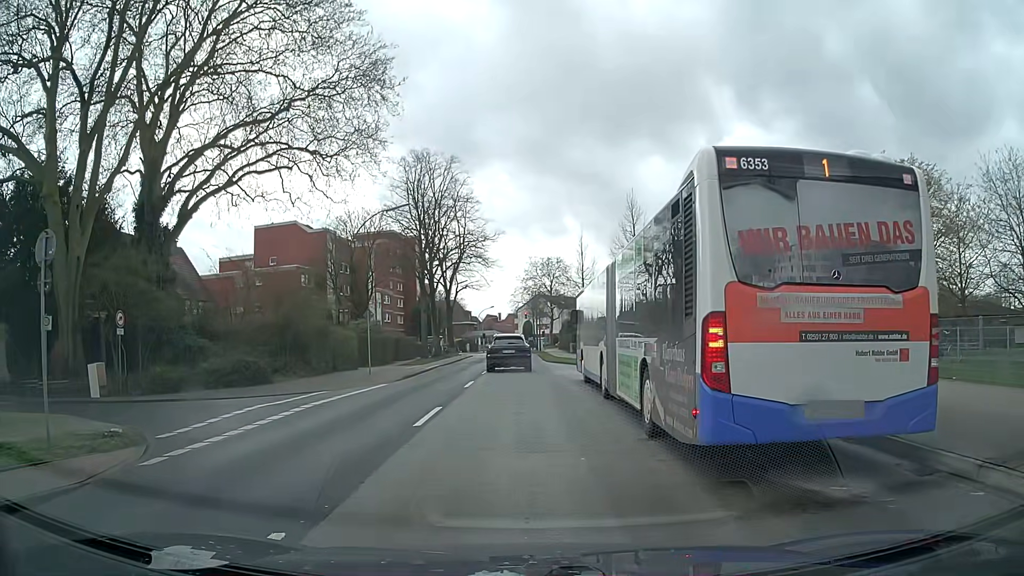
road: secondary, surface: asphalt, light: Day
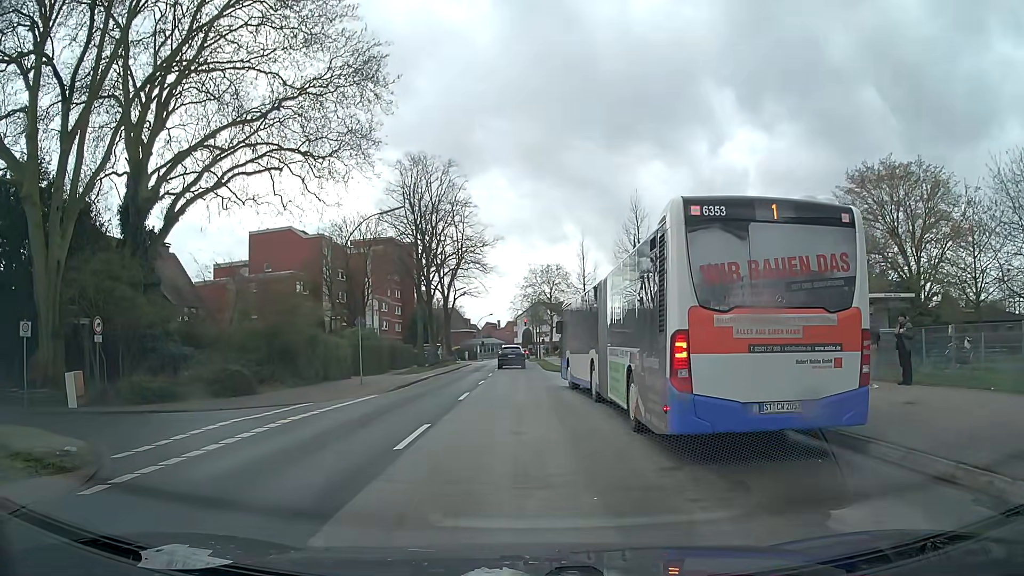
(0.0, +1.5) m; 0°
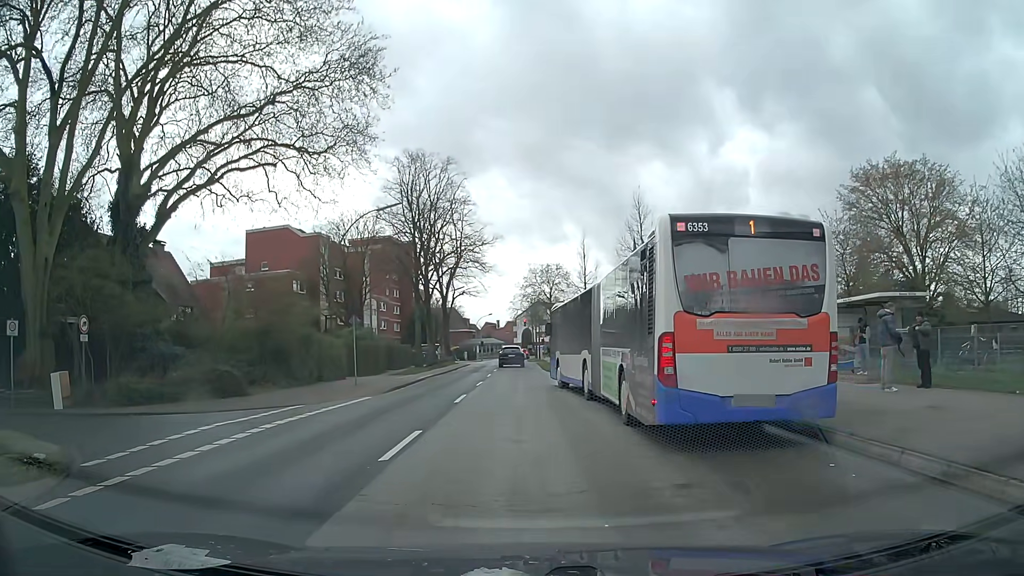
(0.0, +1.0) m; +1°
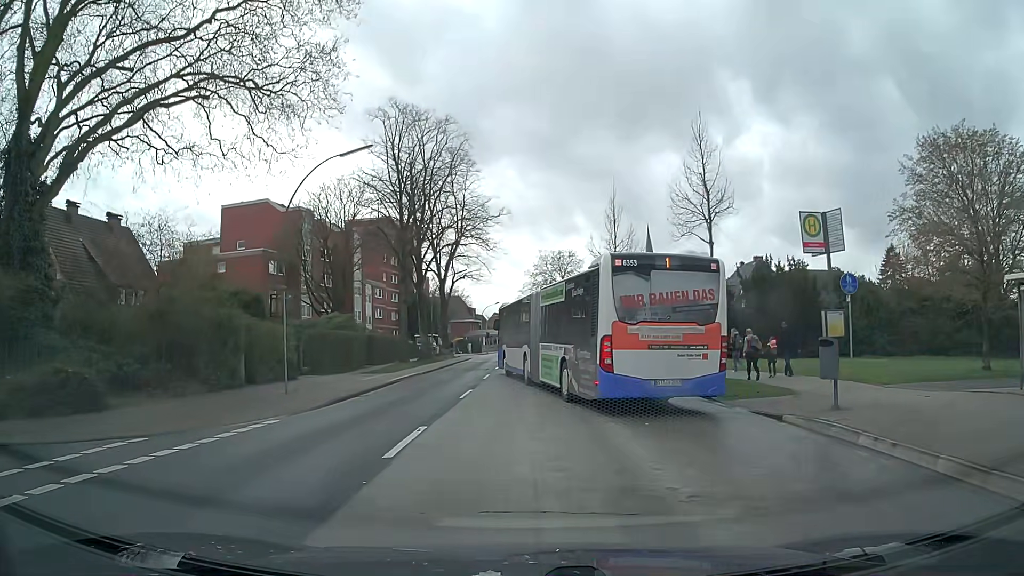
(+0.2, +9.8) m; +1°
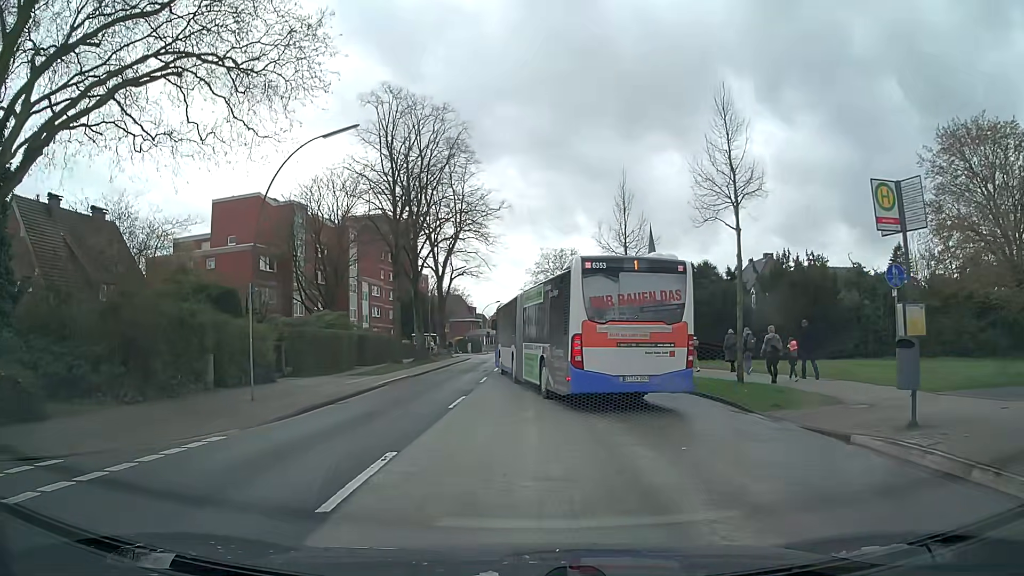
(0.0, +2.7) m; -1°
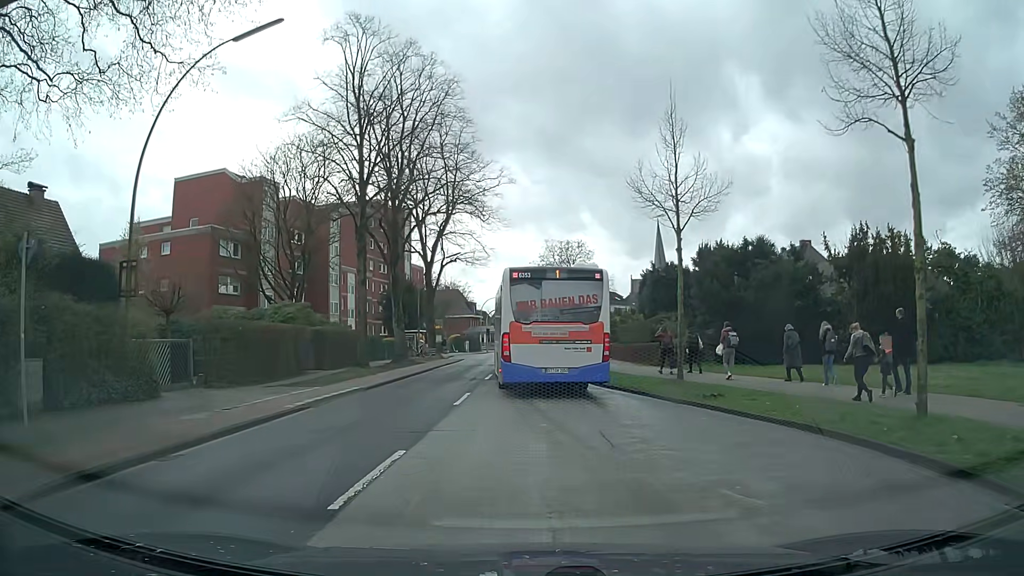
(0.0, +9.0) m; -1°
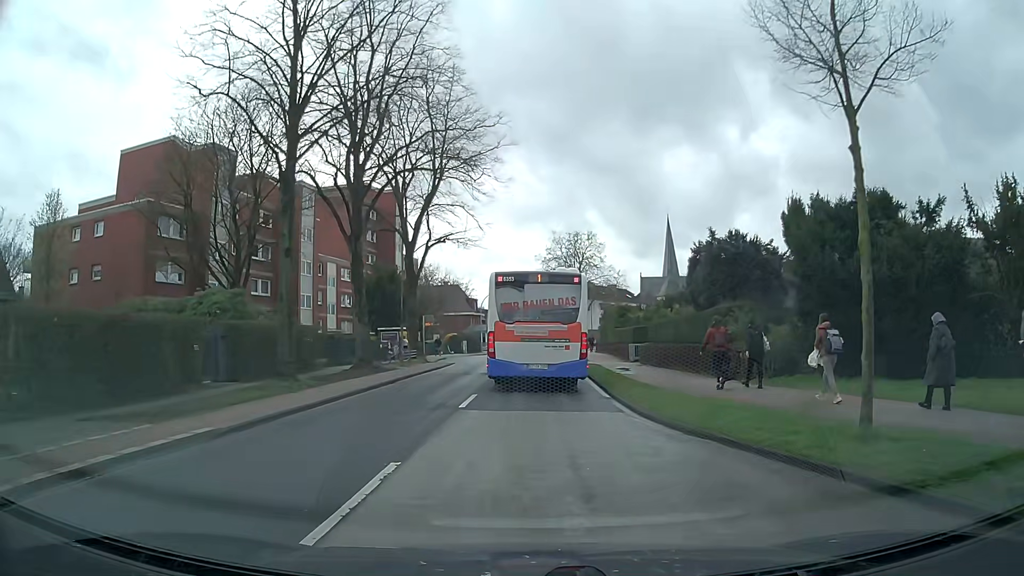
(+0.1, +10.3) m; 0°
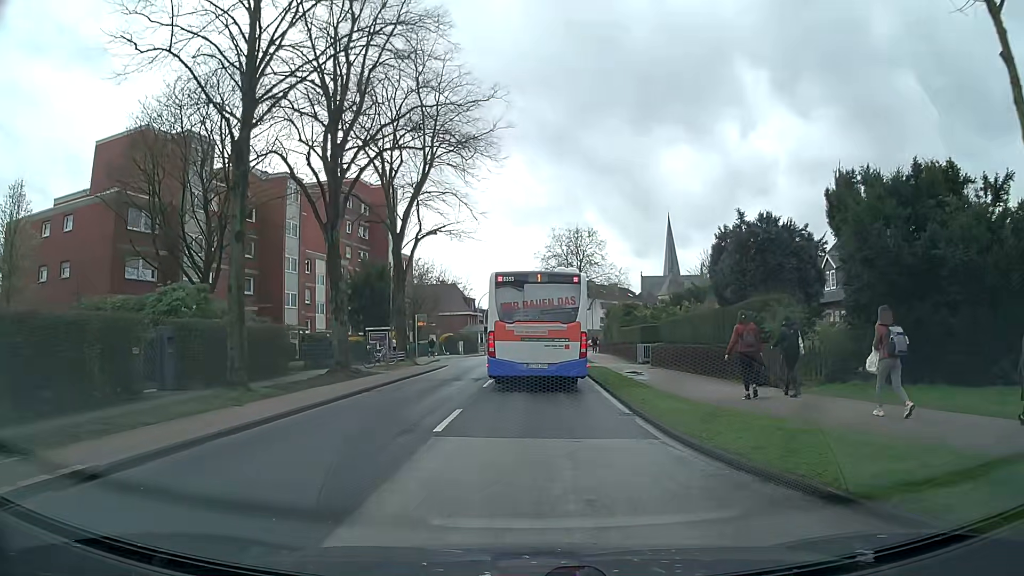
(0.0, +3.5) m; 0°
